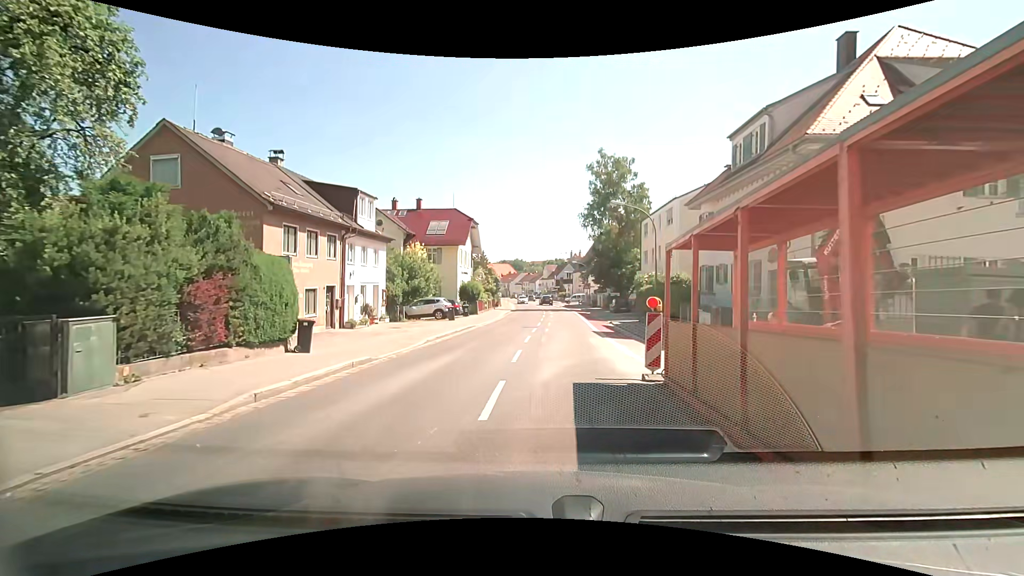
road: secondary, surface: asphalt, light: Day
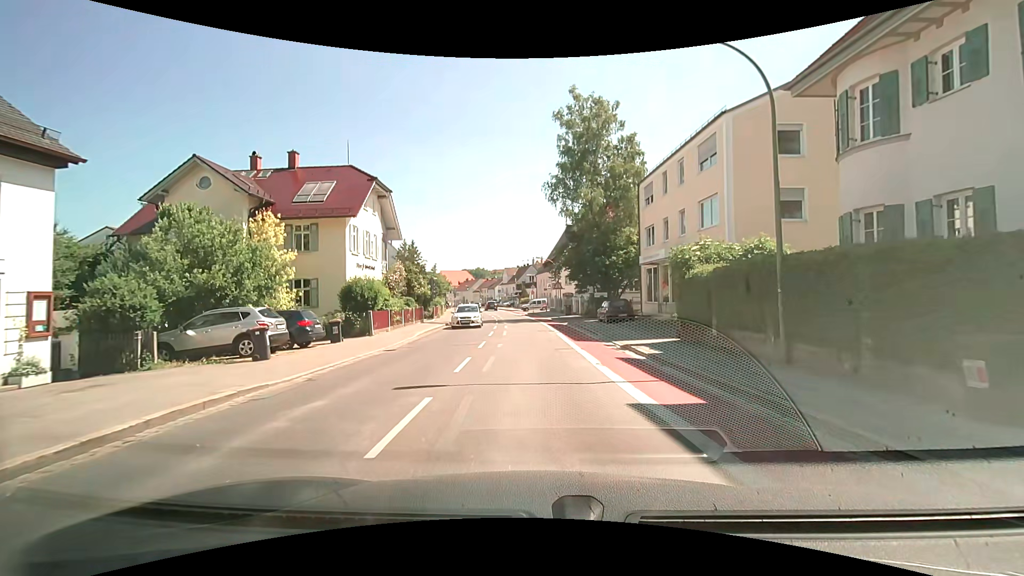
(+1.0, +19.4) m; +5°
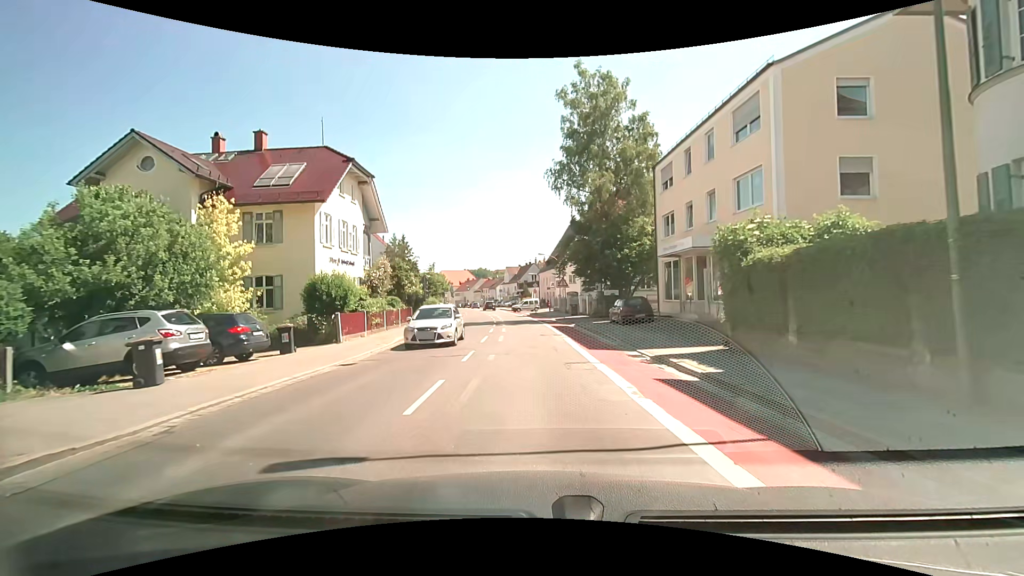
(0.0, +4.3) m; 0°
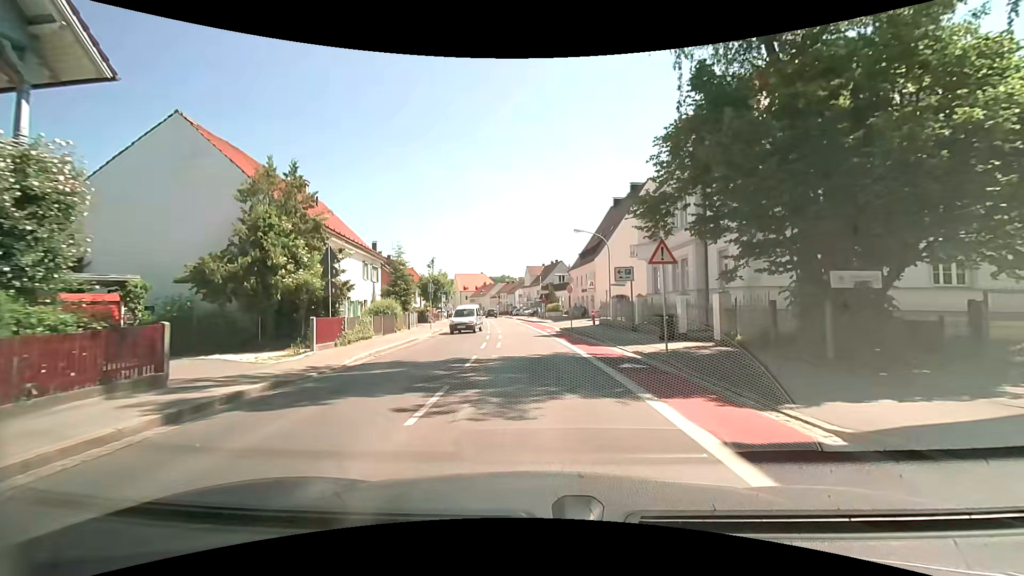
(-0.9, +24.9) m; -3°
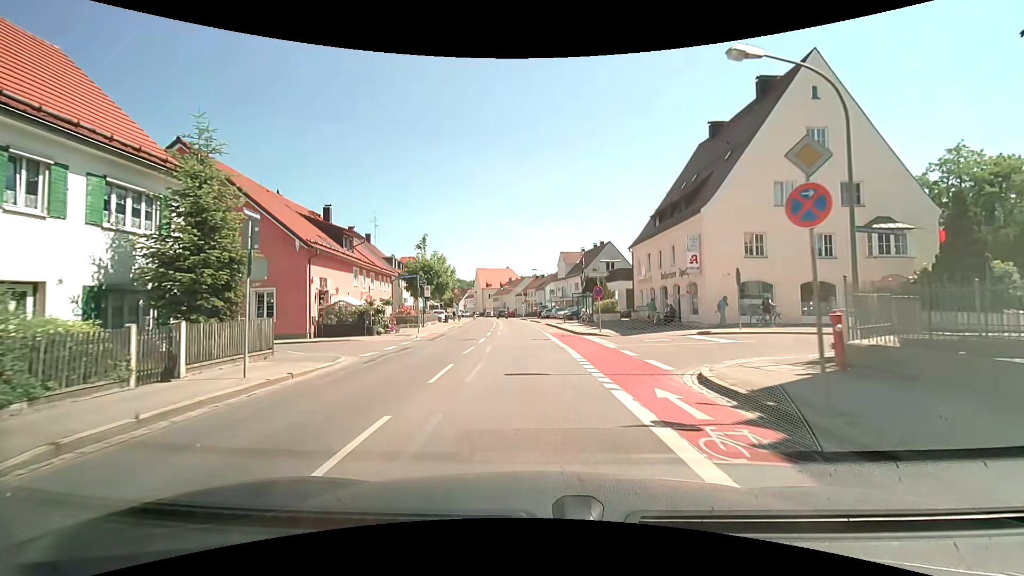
(-0.5, +26.6) m; -3°
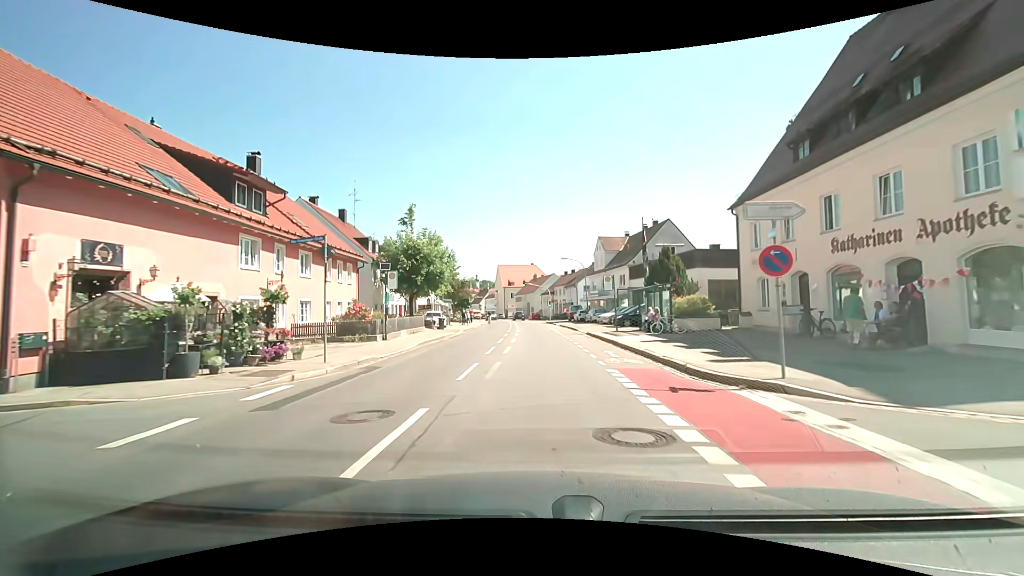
(-0.5, +17.3) m; -3°
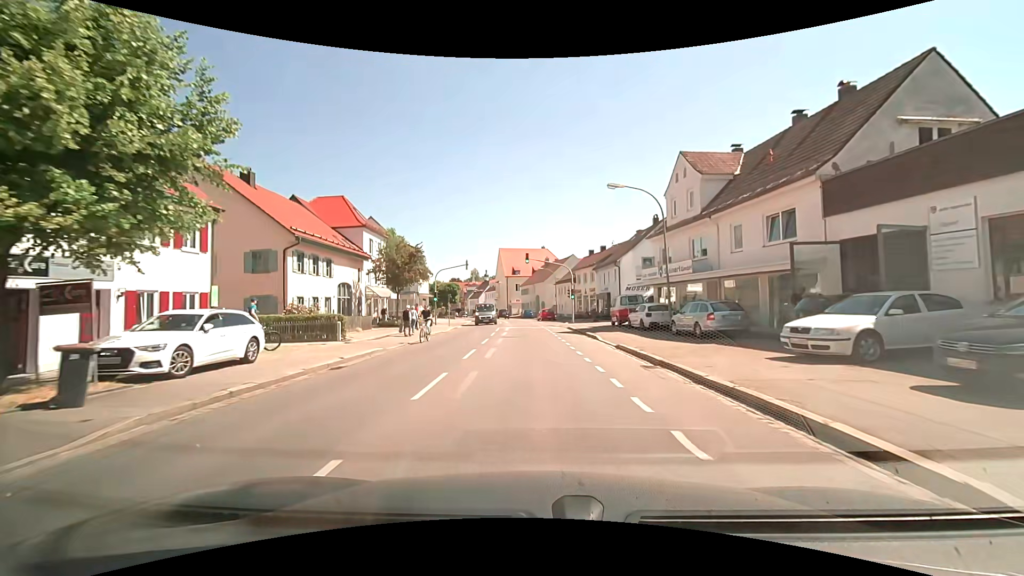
(-0.2, +32.4) m; -1°
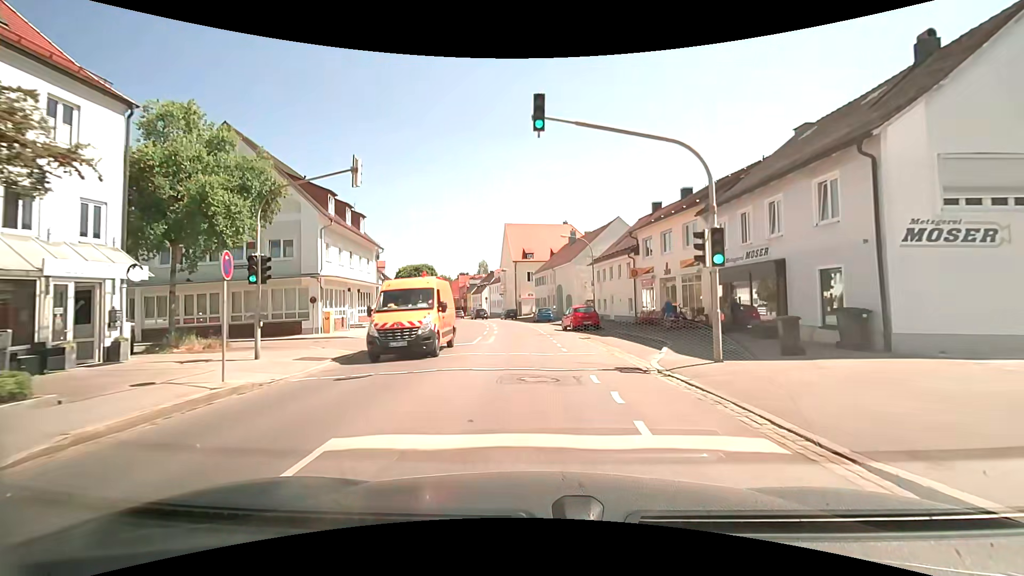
(-0.6, +31.6) m; -2°
